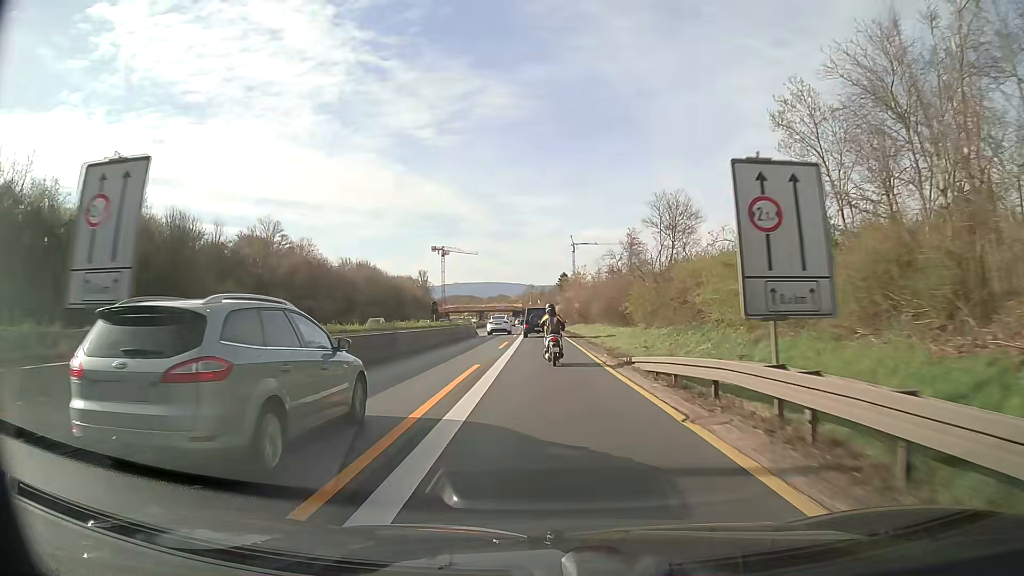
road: motorway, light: Day
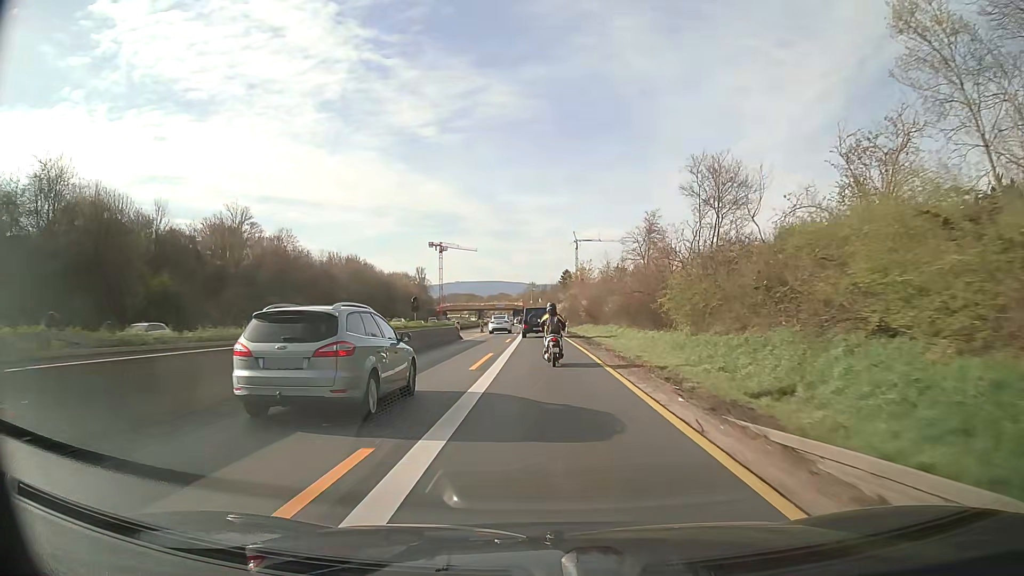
(0.0, +12.2) m; 0°
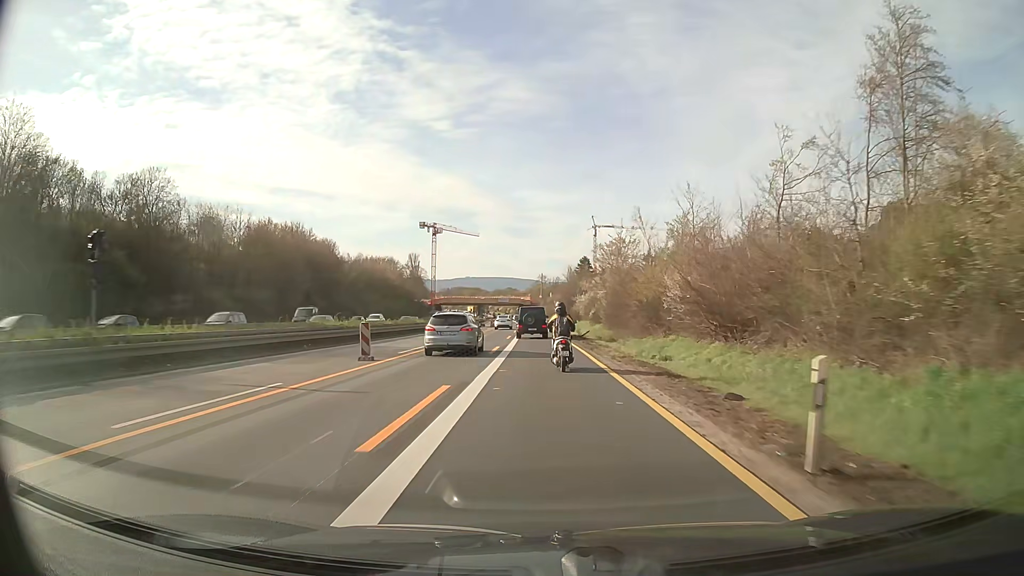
(-0.3, +47.9) m; -1°
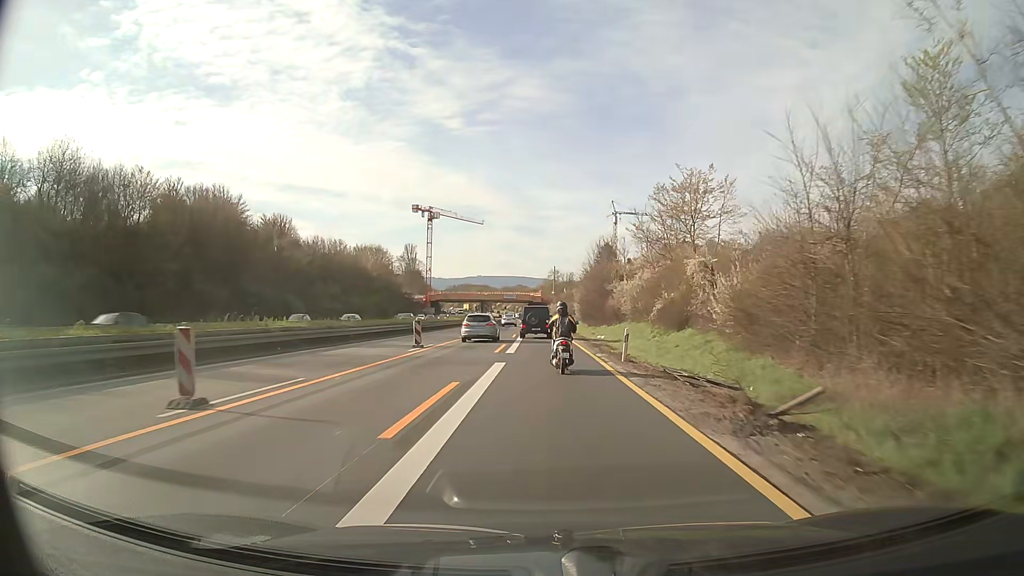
(-0.4, +35.1) m; -1°
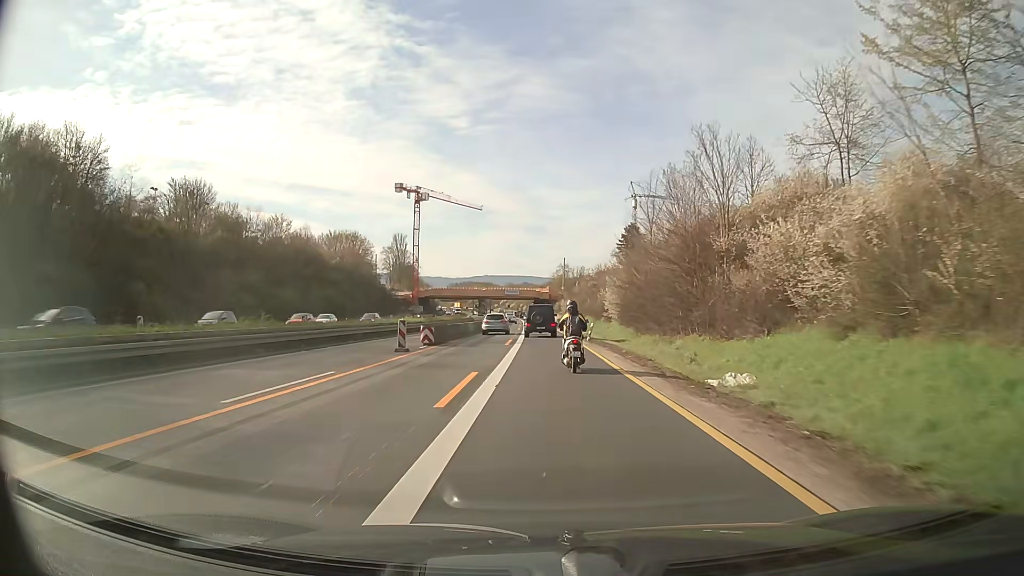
(-0.2, +34.3) m; -1°
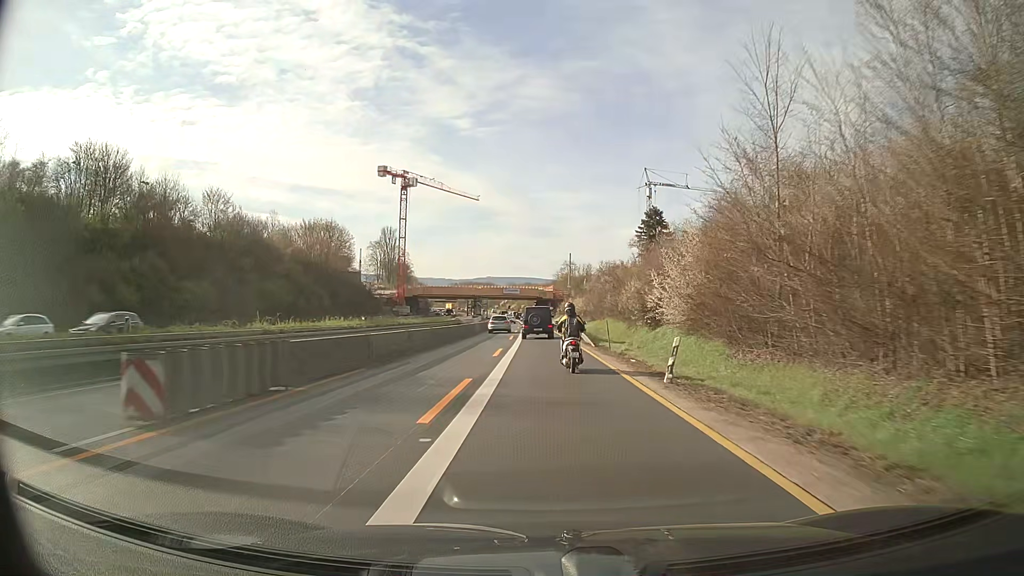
(-0.1, +22.4) m; 0°
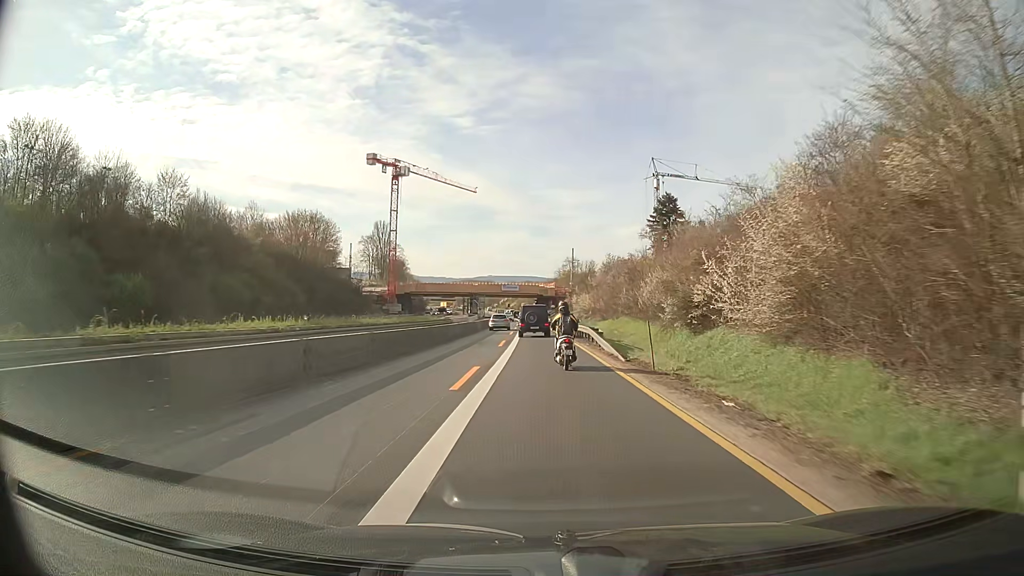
(0.0, +11.1) m; 0°
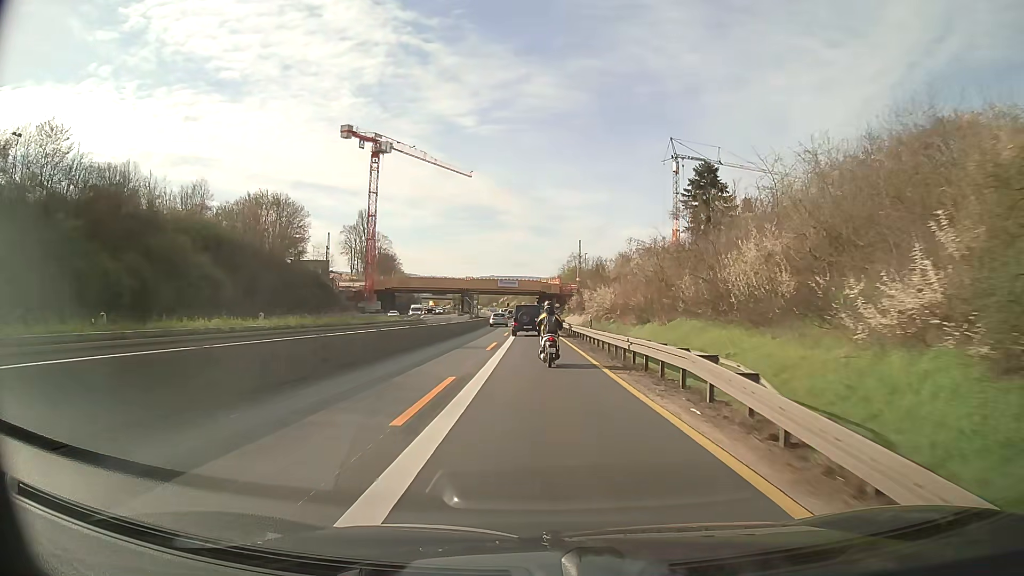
(-0.1, +21.9) m; 0°
(0, +10) (0, +20) (0, +30) (0, +40) (-1, +50) (-1, +60) (-1, +70) (-2, +80) (-2, +90) (-2, +100) m
